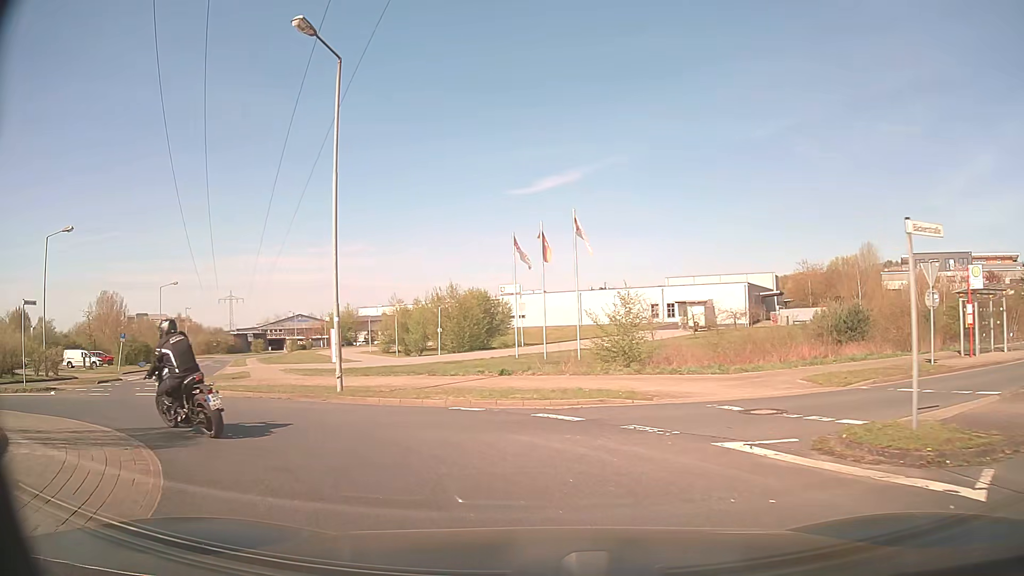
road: residential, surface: asphalt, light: Day
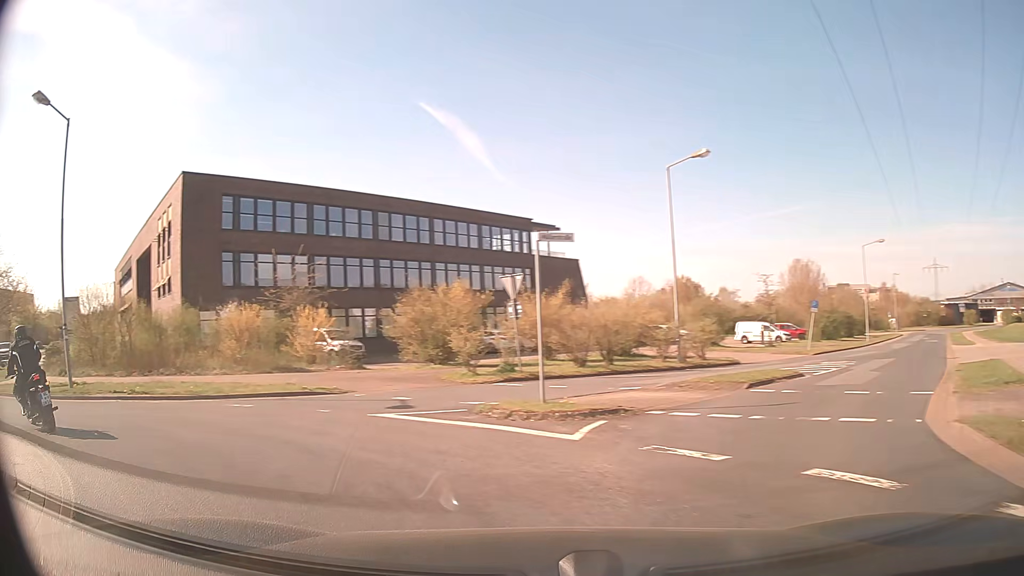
(-5.5, +11.8) m; -60°
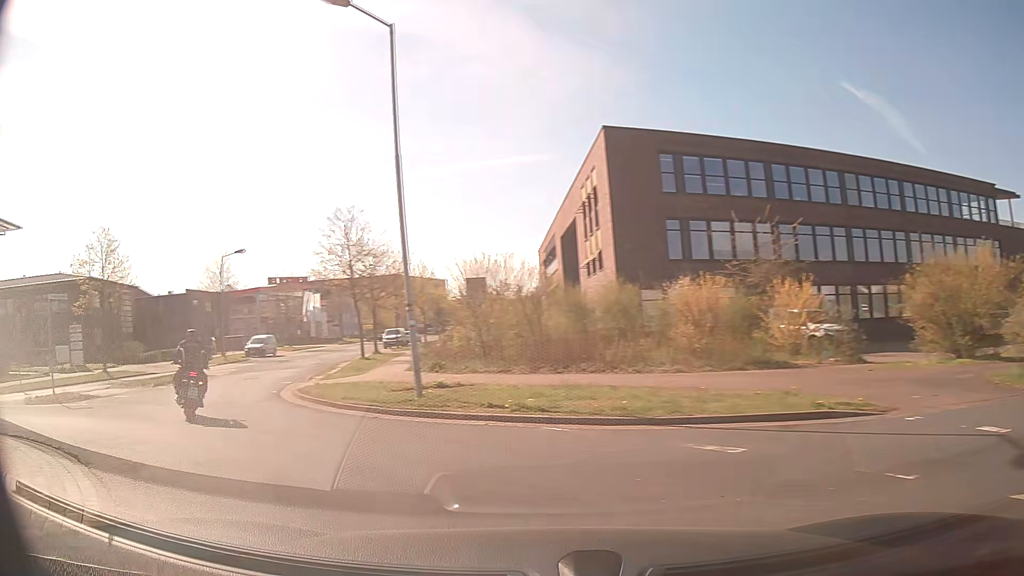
(-2.1, +6.5) m; -36°
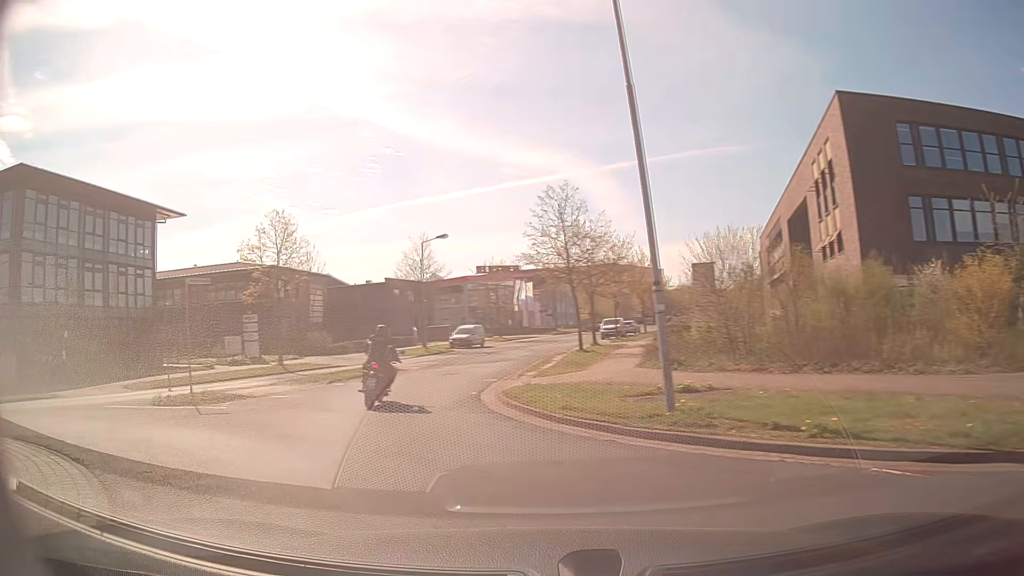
(-0.6, +3.5) m; -19°
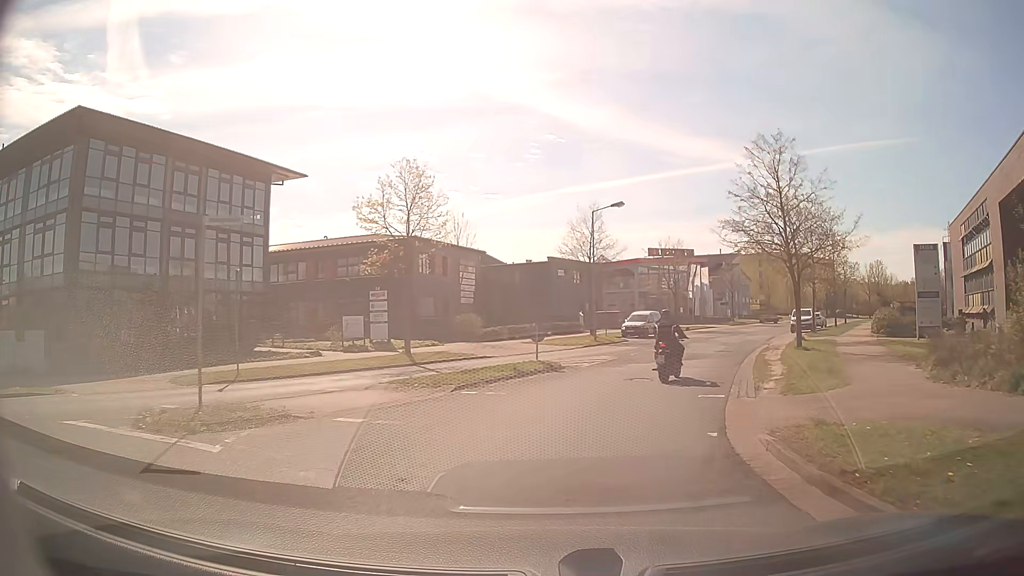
(-1.5, +7.6) m; -16°
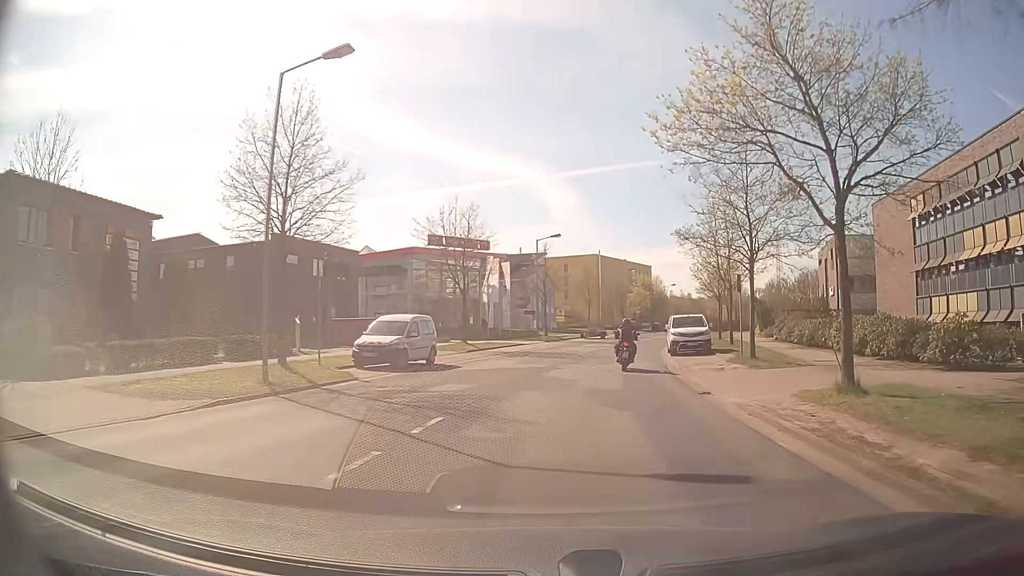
(+4.4, +23.8) m; +19°
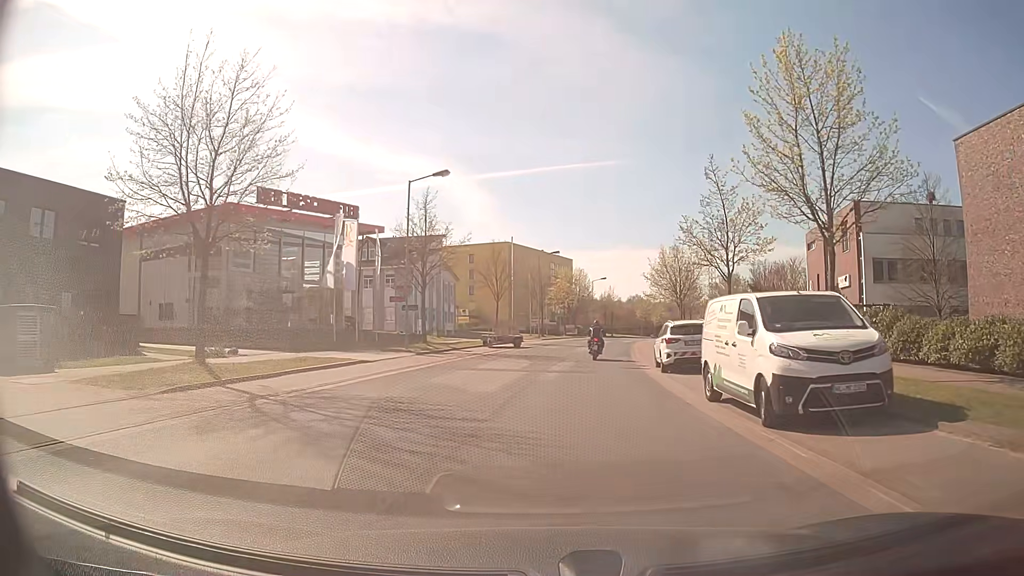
(+1.4, +22.6) m; +6°
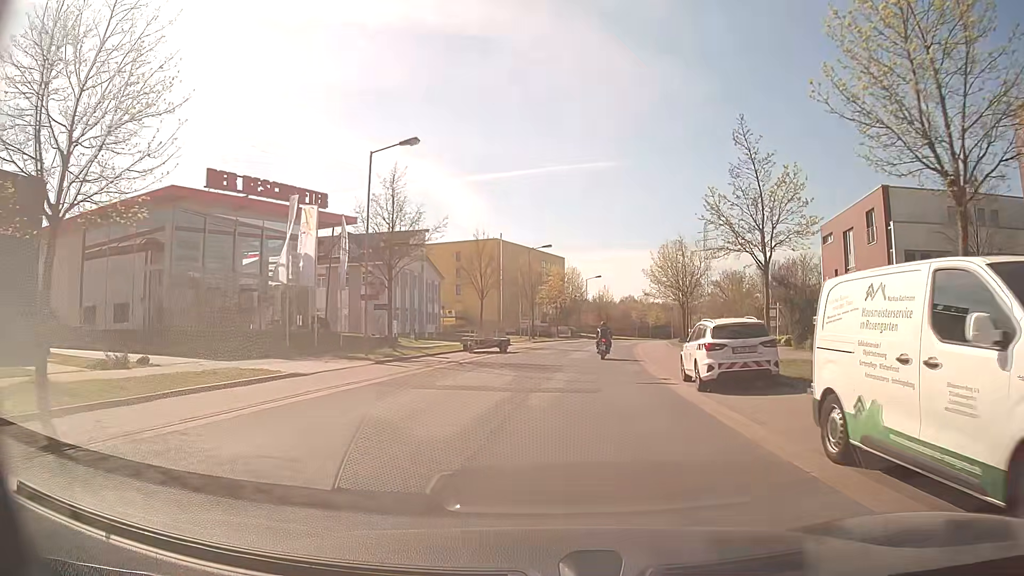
(+0.1, +5.9) m; +1°
(0, +10) (+1, +20) (+2, +30) (+3, +40) (+5, +50) (+7, +60) (+9, +69) (+11, +79) (+13, +89) (+16, +98) m
